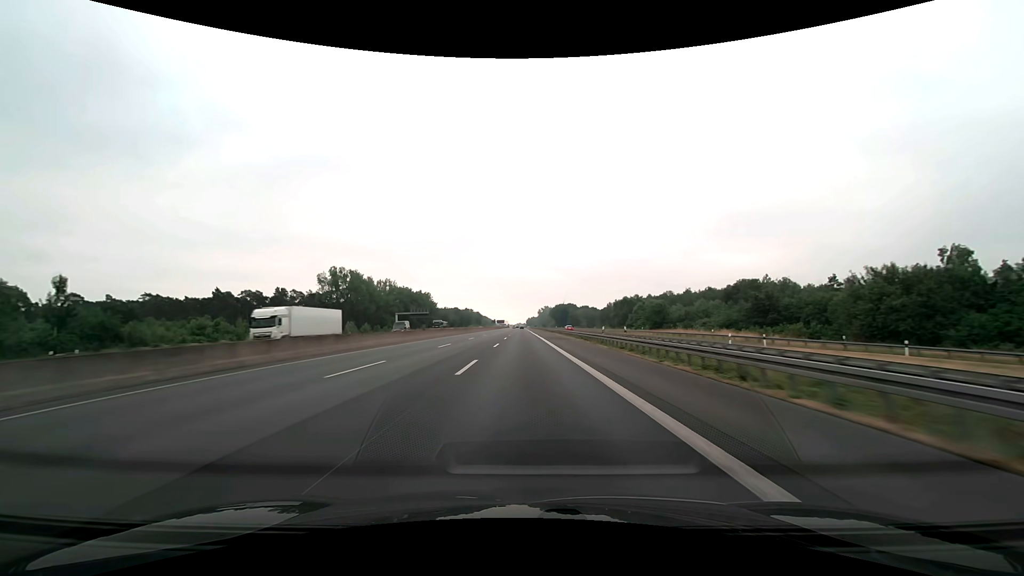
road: motorway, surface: asphalt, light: Day
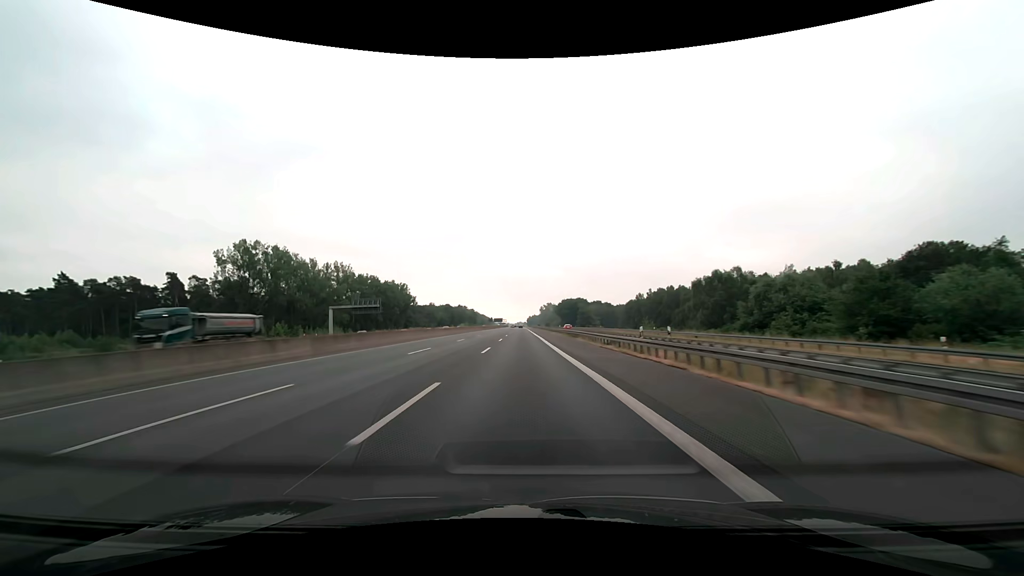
(-0.1, +61.8) m; 0°
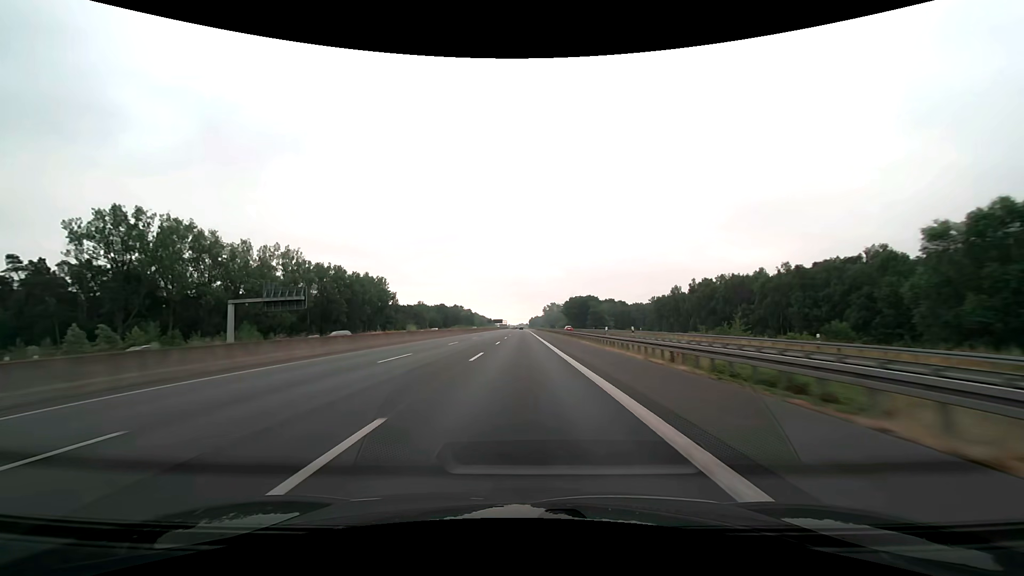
(-0.1, +41.2) m; 0°
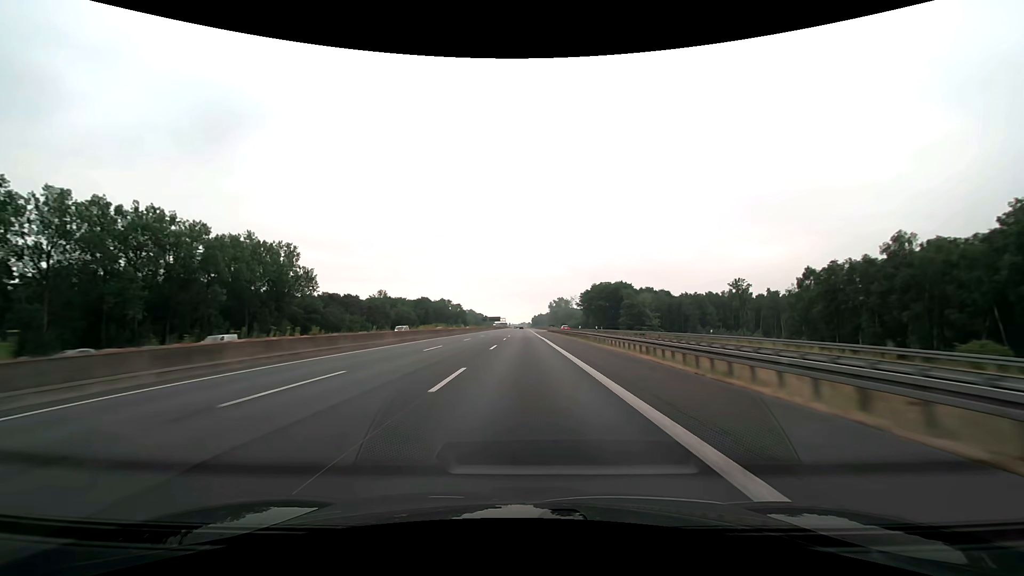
(-0.3, +82.4) m; 0°
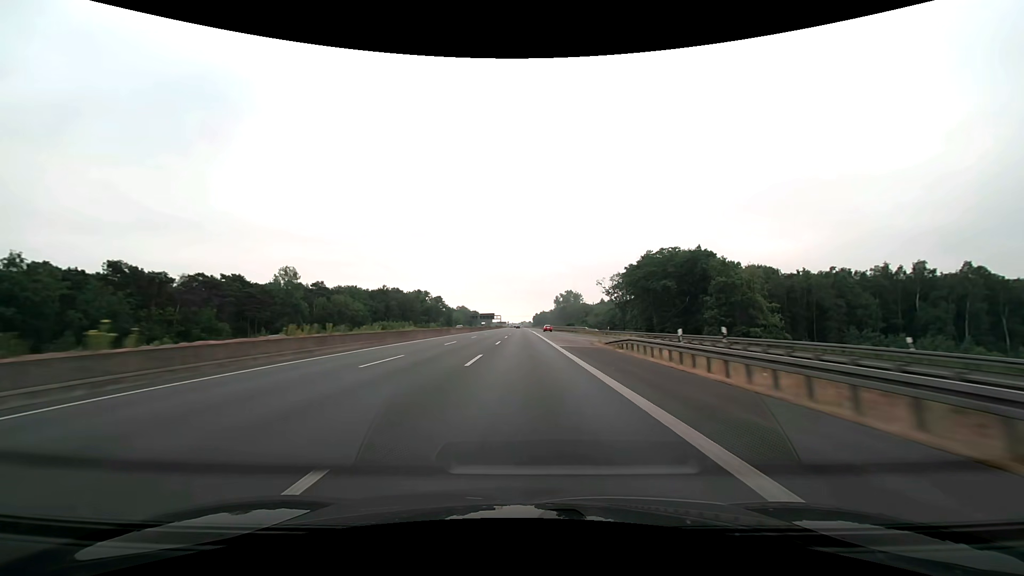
(0.0, +82.4) m; 0°
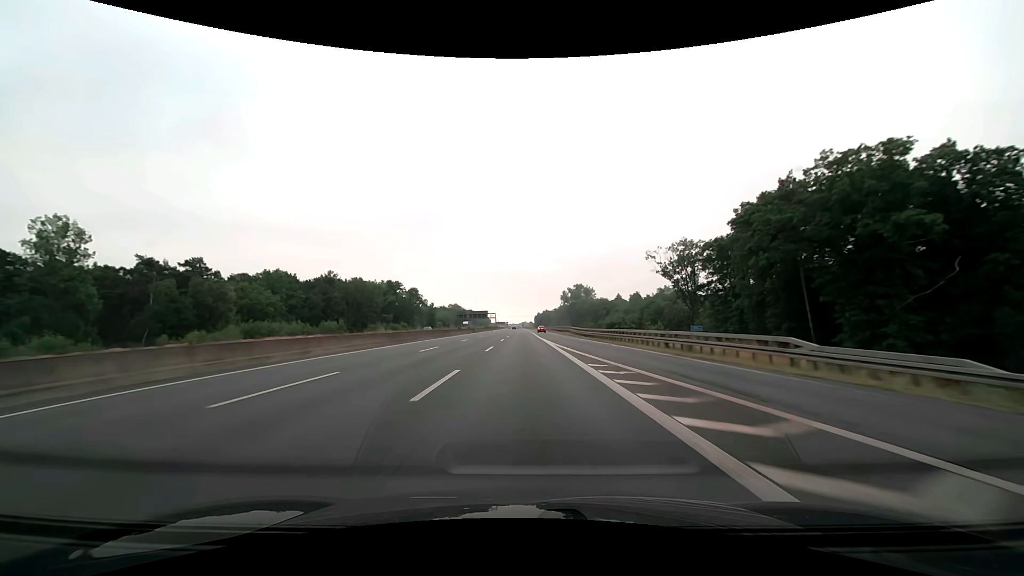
(0.0, +61.9) m; 0°
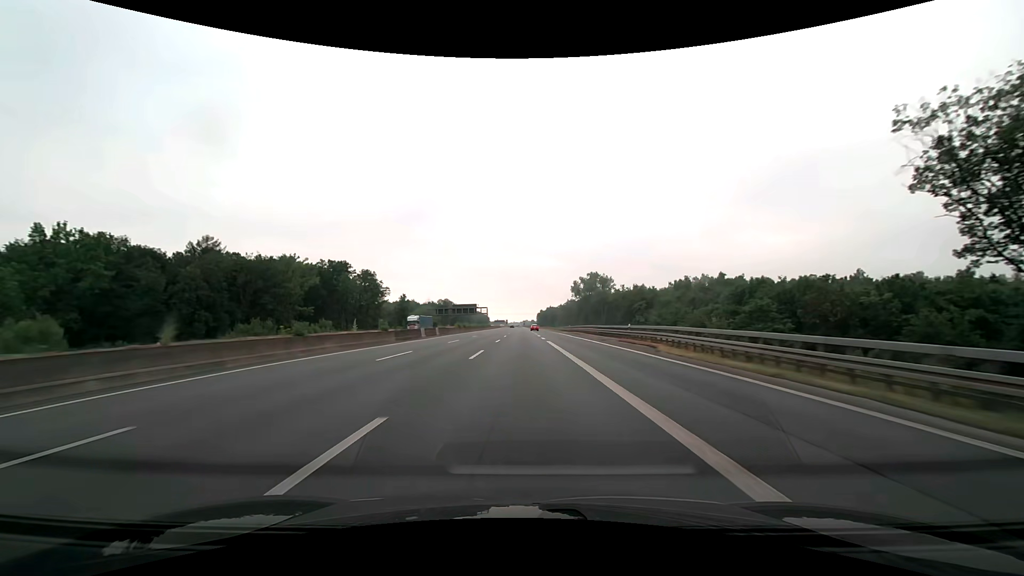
(-0.1, +61.9) m; 0°
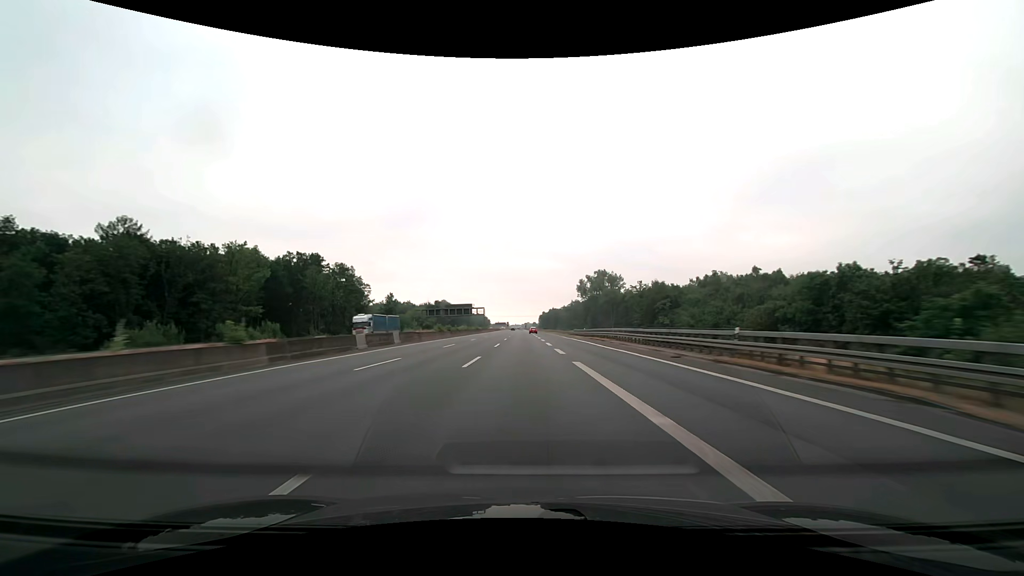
(0.0, +20.6) m; 0°
(0, +10) (0, +20) (0, +30) (0, +40) (0, +50) (0, +60) (0, +70) (0, +80) (0, +90) (0, +100) m
